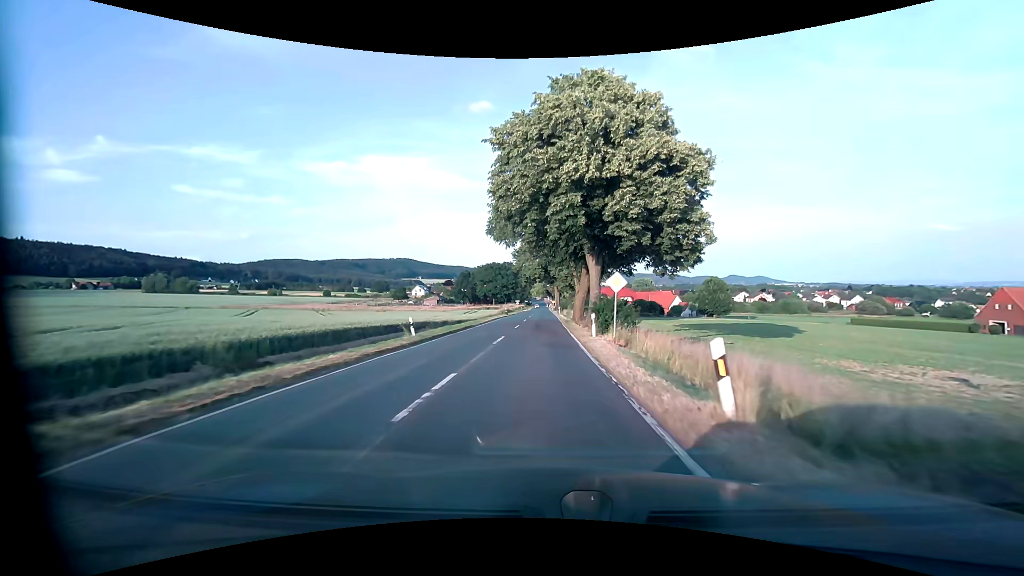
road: secondary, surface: asphalt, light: Day
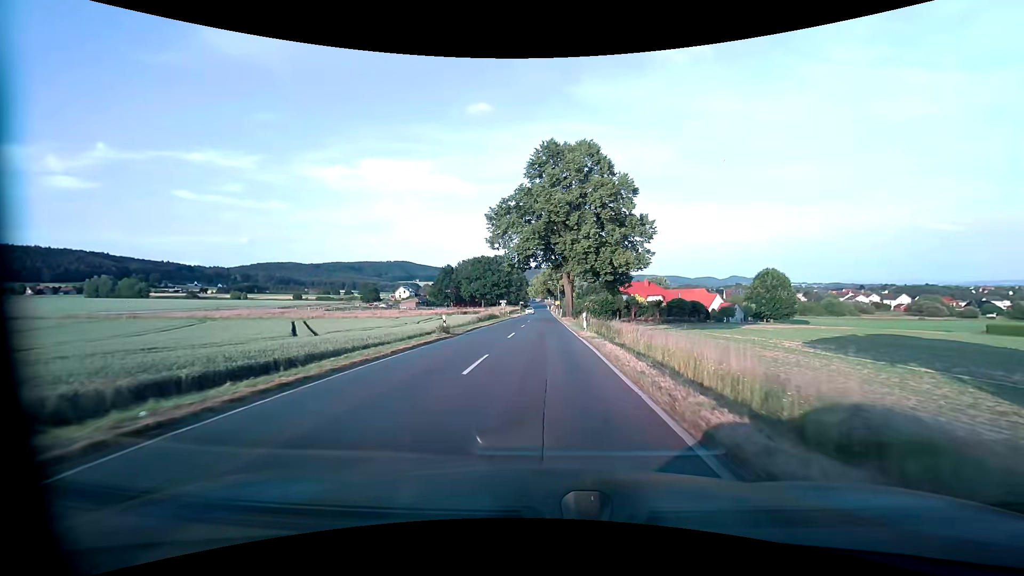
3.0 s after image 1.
(-0.1, +43.3) m; 0°
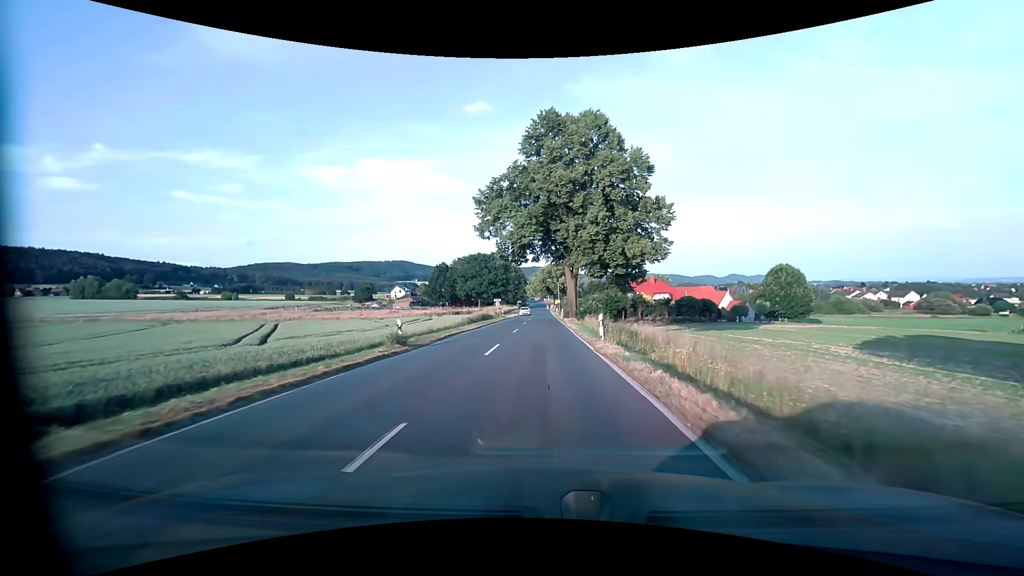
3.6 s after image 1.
(0.0, +8.1) m; 0°
(0, +10) (0, +20) (0, +30) (0, +40) (0, +50) (0, +60) (0, +70) (0, +80) (0, +90) (0, +100) m
